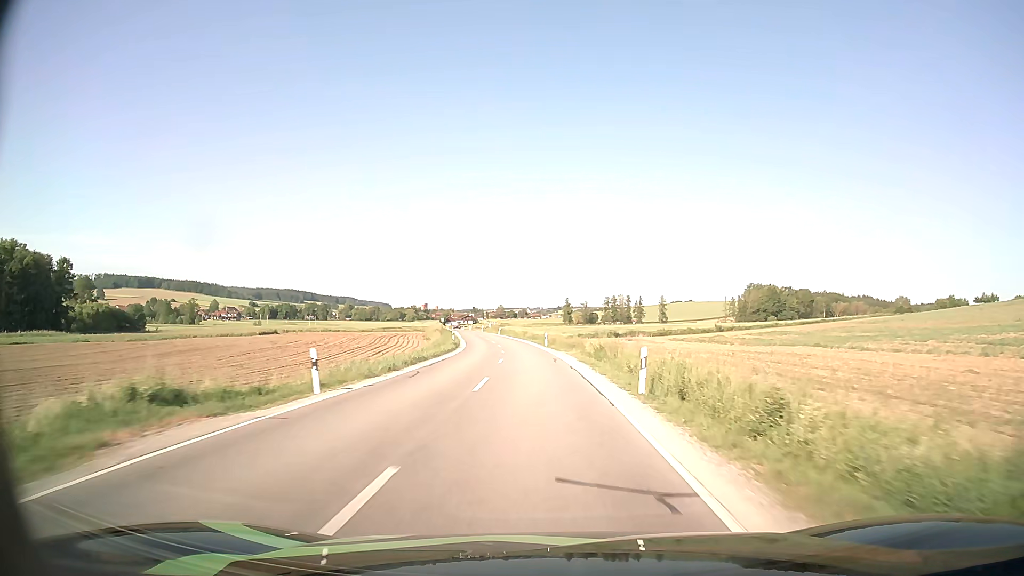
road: secondary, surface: asphalt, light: Day
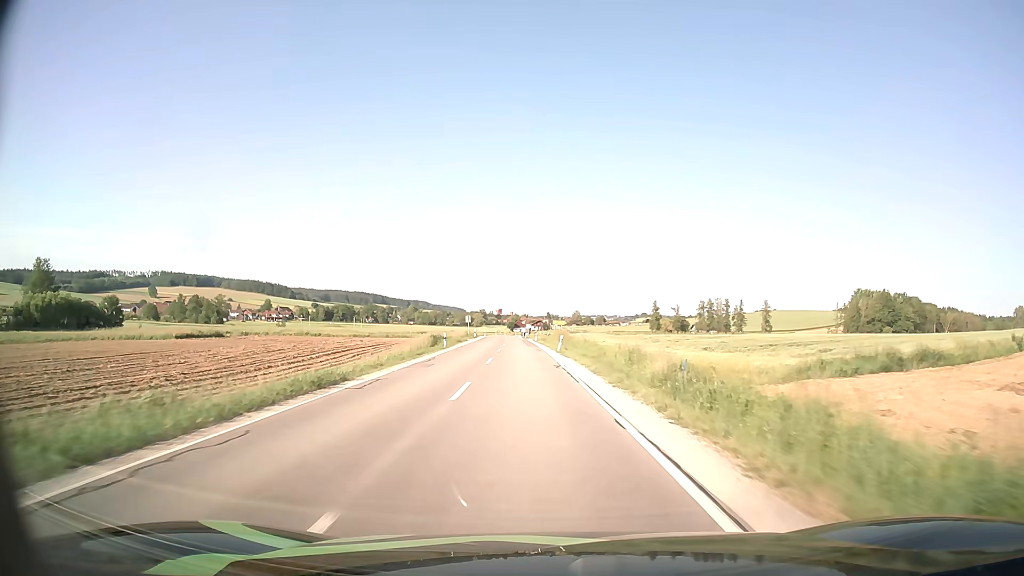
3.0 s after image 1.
(-3.3, +61.6) m; -6°
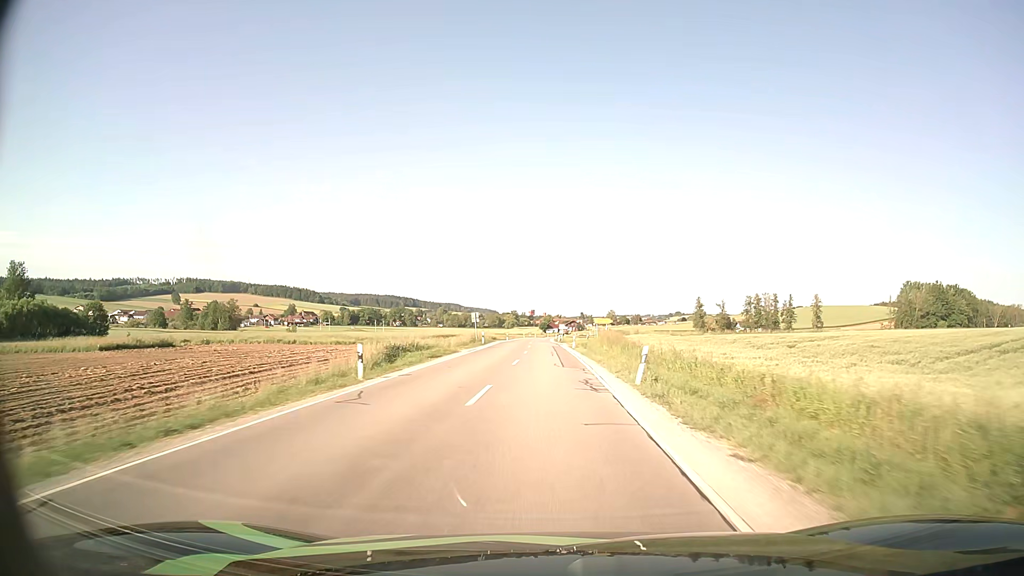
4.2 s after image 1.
(-0.7, +25.1) m; -3°
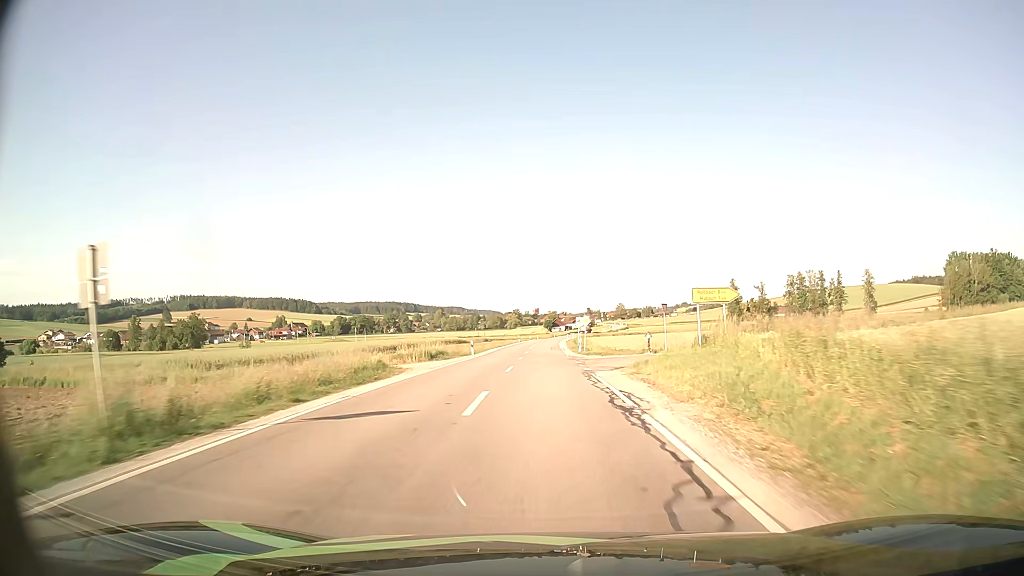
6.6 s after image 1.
(-0.2, +49.7) m; 0°
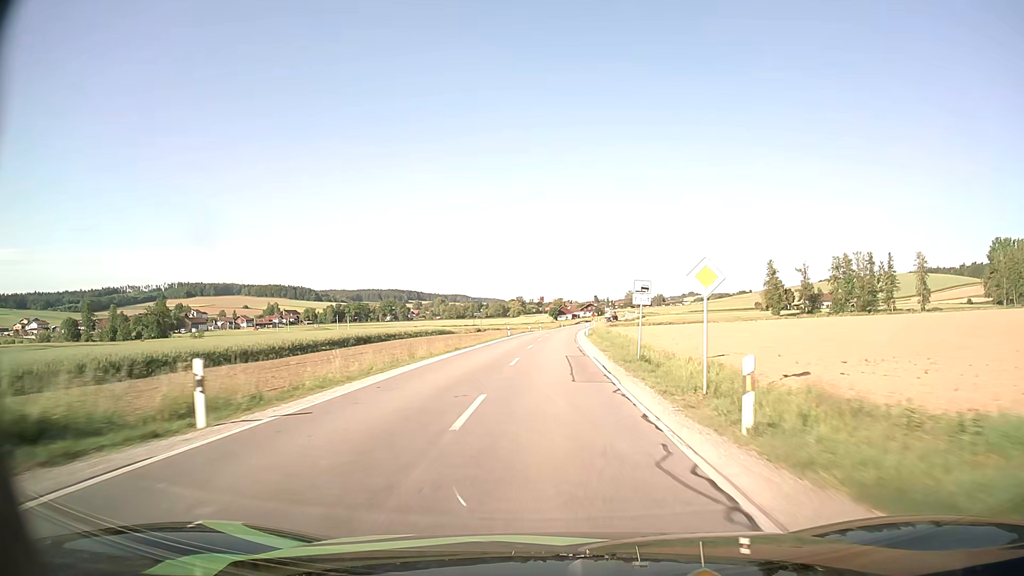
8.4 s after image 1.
(-0.3, +37.1) m; -1°
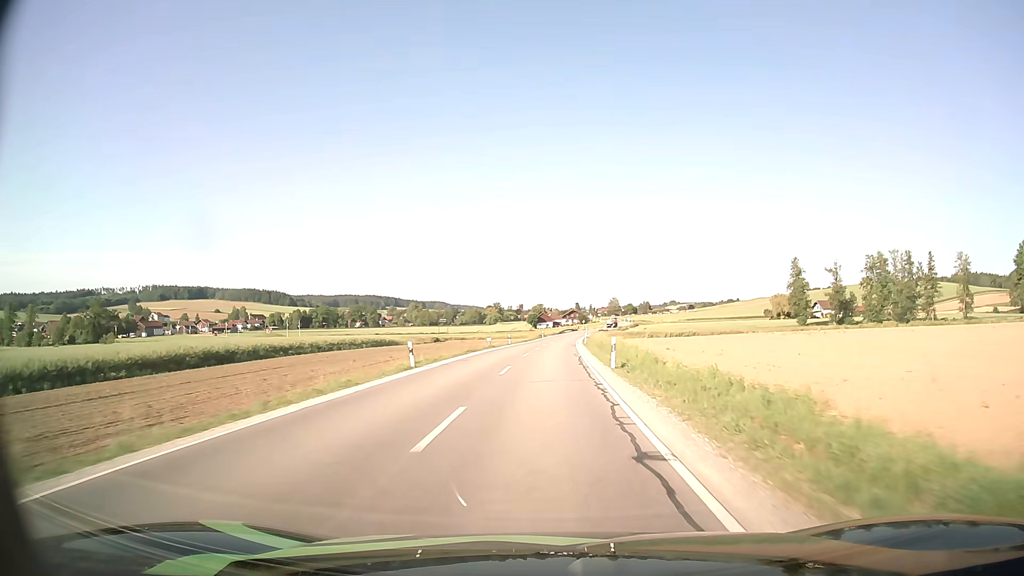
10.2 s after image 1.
(+0.5, +37.1) m; +2°
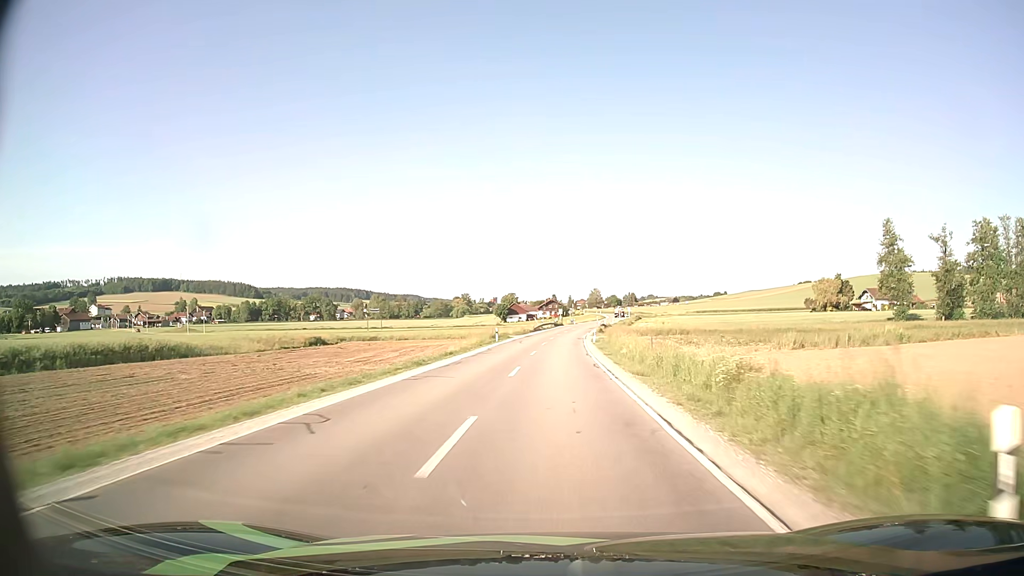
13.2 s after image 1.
(+1.0, +61.1) m; +2°
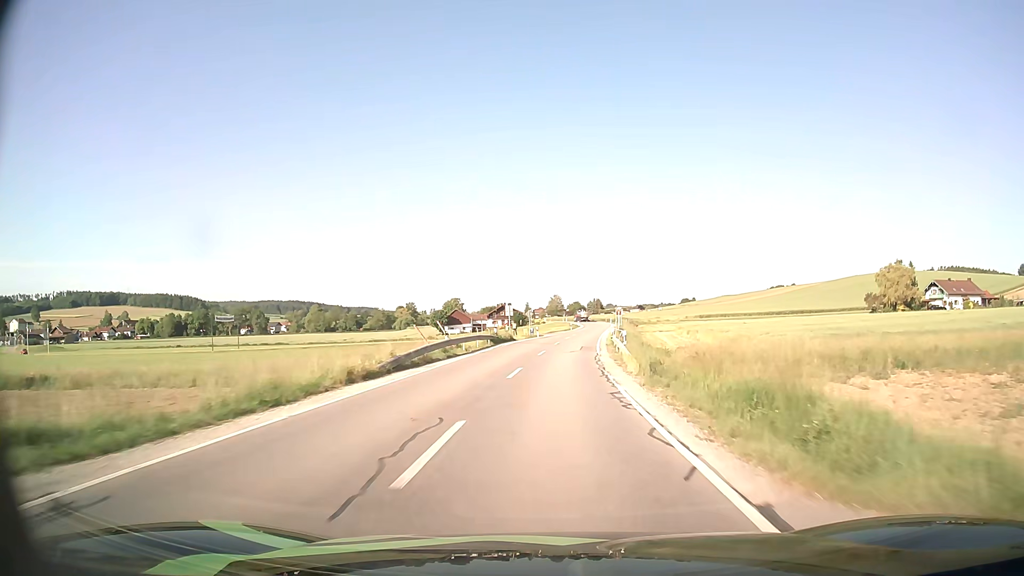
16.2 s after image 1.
(+1.6, +59.7) m; +3°
(0, +10) (0, +20) (+1, +30) (+2, +40) (+2, +50) (+3, +60) (+4, +70) (+5, +80) (+7, +90) (+8, +100) m
